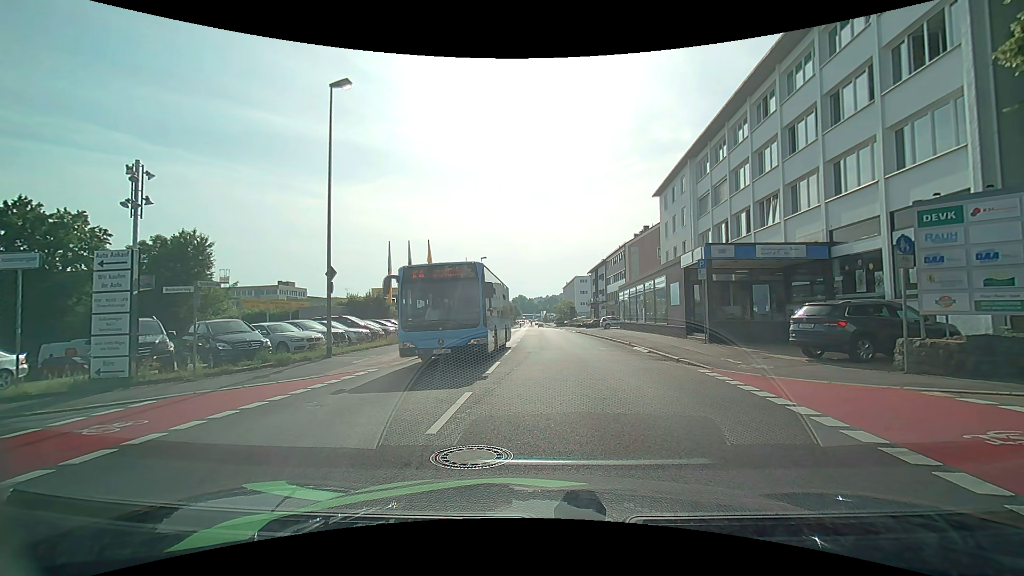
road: tertiary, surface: asphalt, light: Day
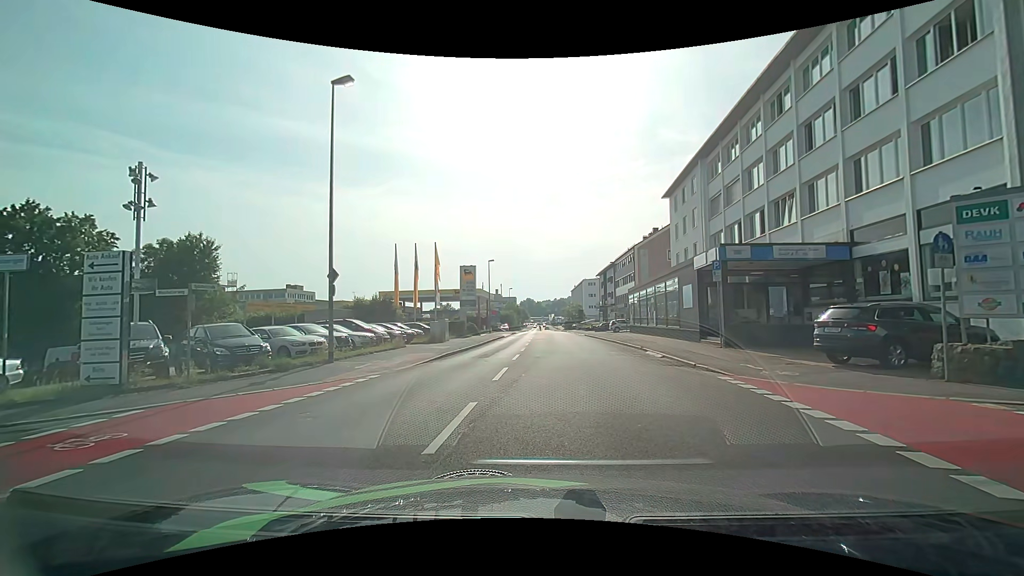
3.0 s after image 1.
(0.0, +0.7) m; 0°
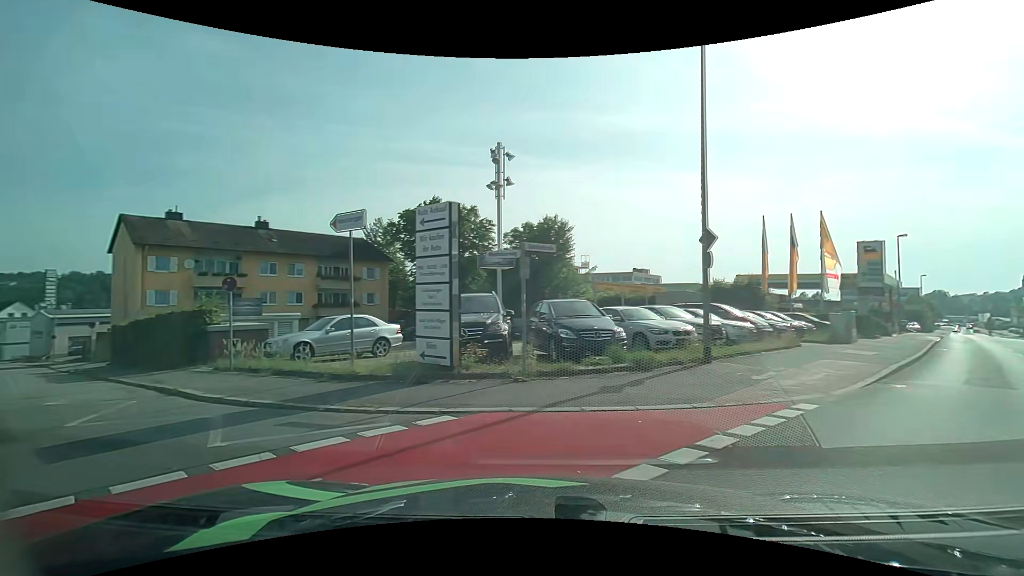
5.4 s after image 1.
(-1.9, +5.5) m; -42°
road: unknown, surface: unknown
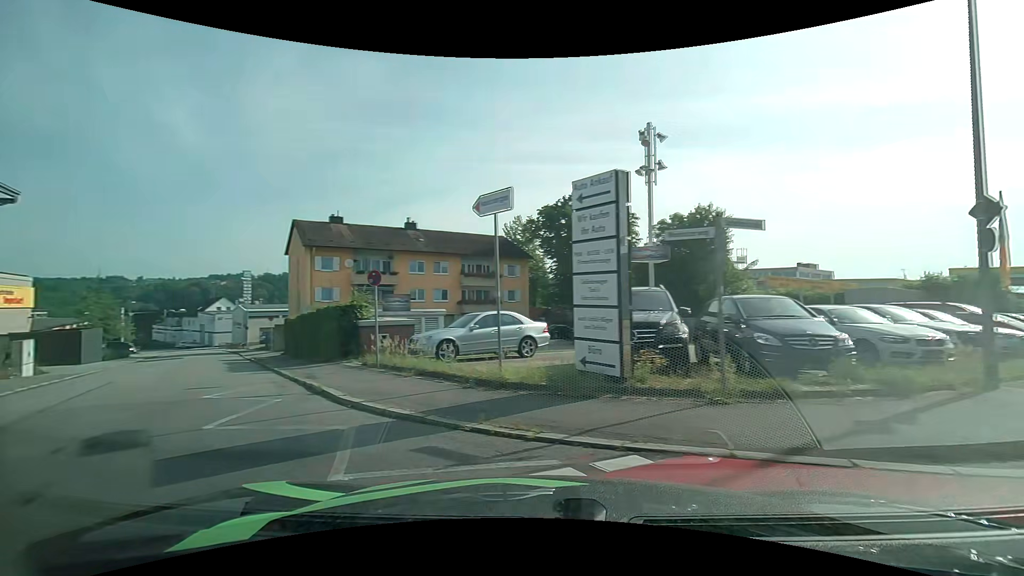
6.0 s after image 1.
(-0.2, +1.9) m; -15°
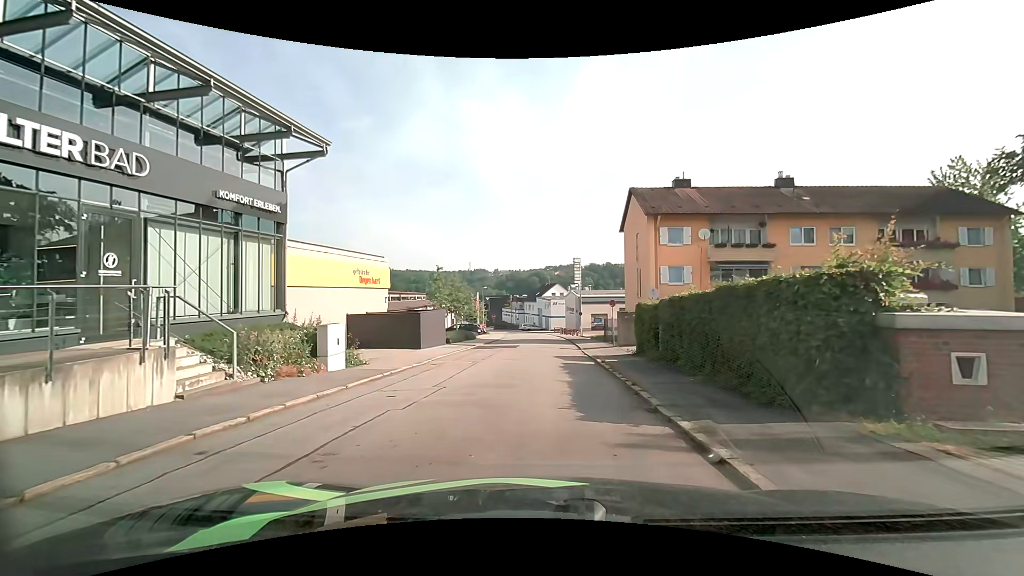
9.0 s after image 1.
(-4.8, +9.9) m; -34°
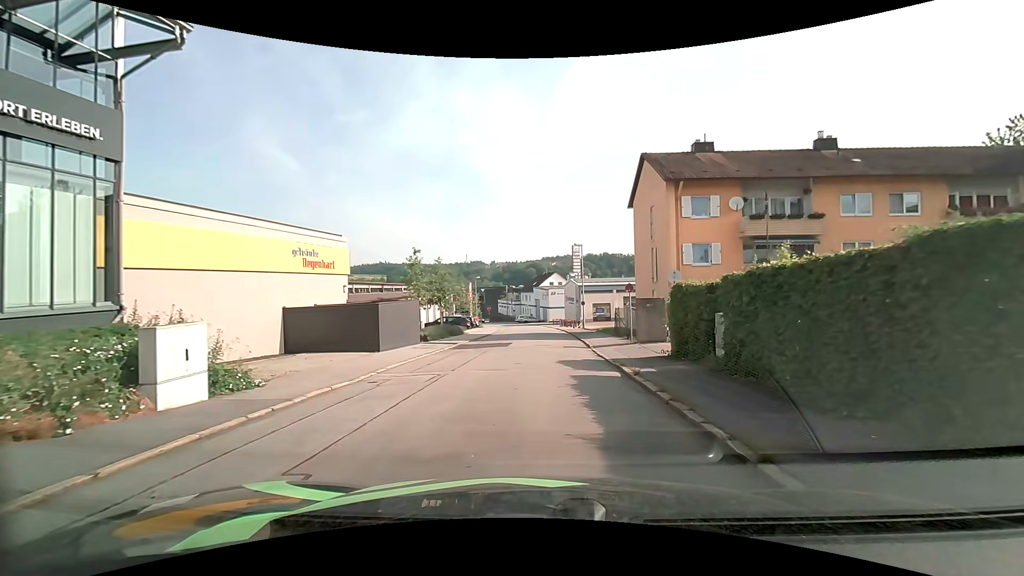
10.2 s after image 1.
(+0.1, +6.3) m; +1°
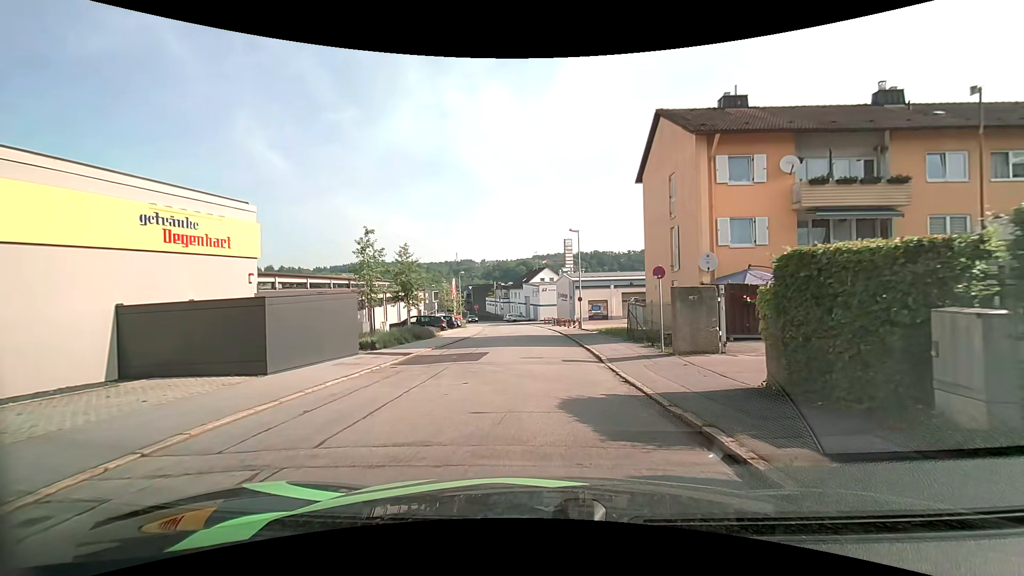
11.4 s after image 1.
(0.0, +7.3) m; +1°
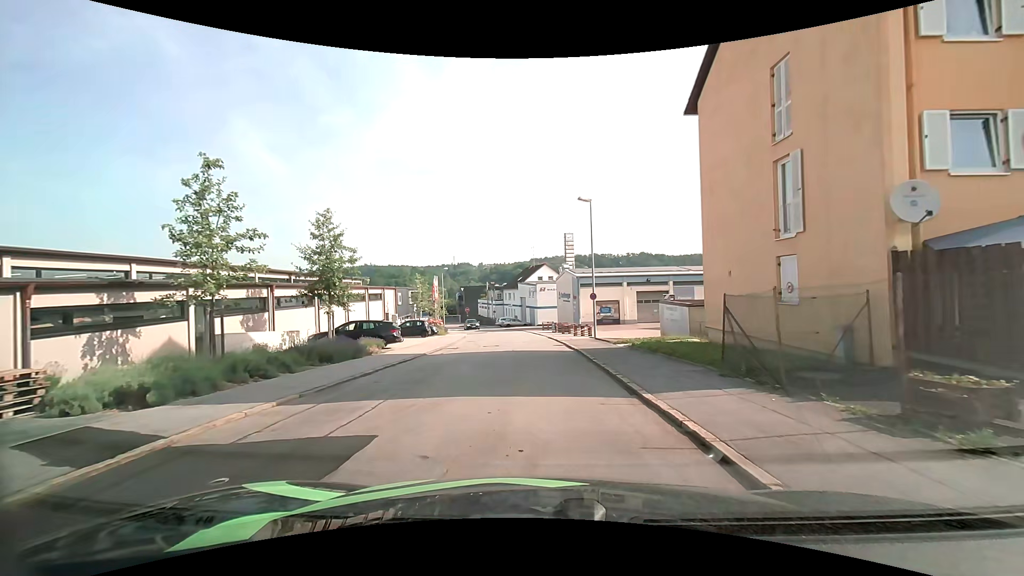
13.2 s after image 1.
(0.0, +11.8) m; 0°
(0, +10) (0, +20) (-1, +30) (-2, +40) (-3, +50) (-5, +60) (-7, +69) (-10, +79) (-13, +89) (-16, +98) m
